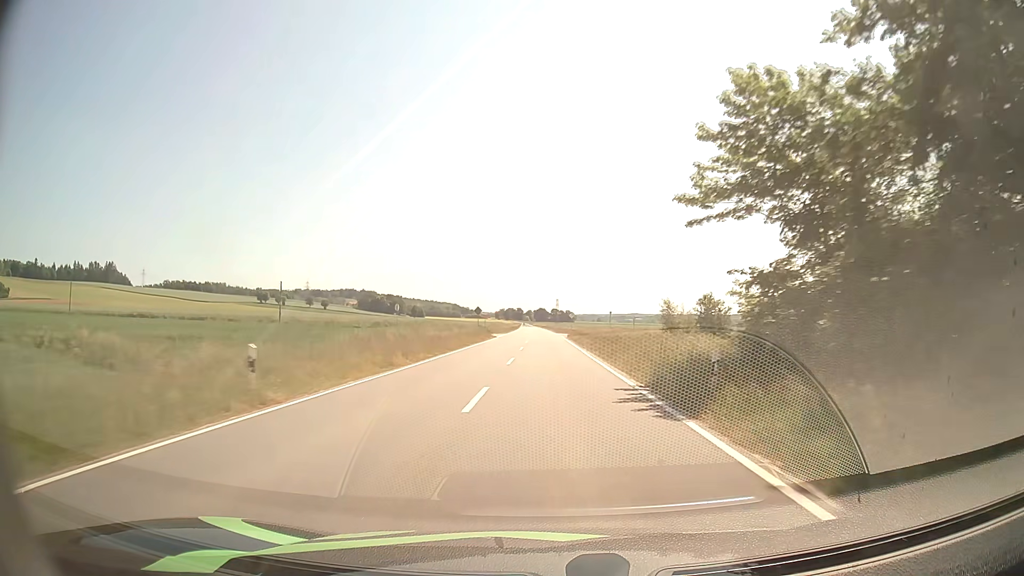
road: tertiary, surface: asphalt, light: Day
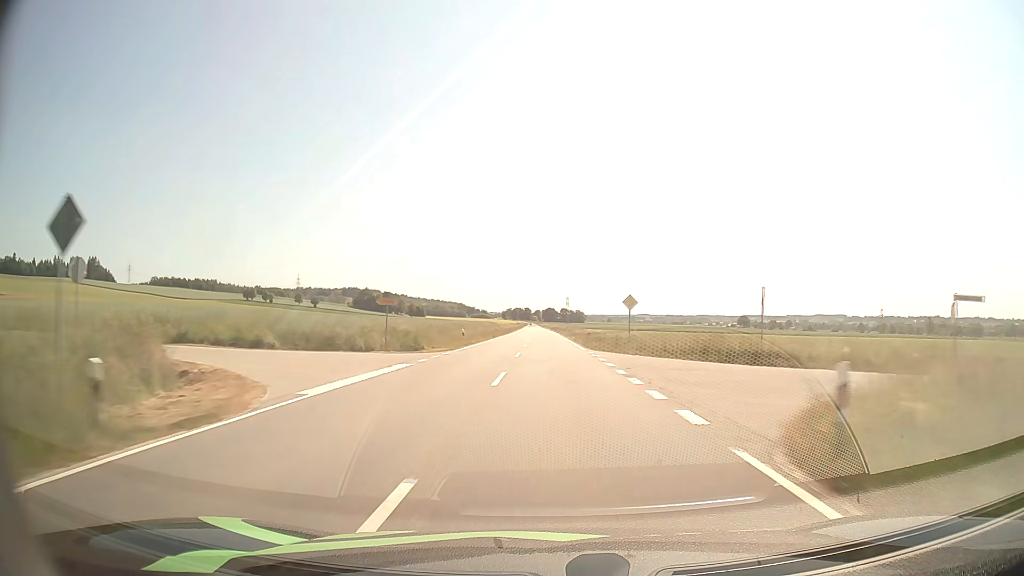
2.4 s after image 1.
(-0.4, +58.1) m; -1°
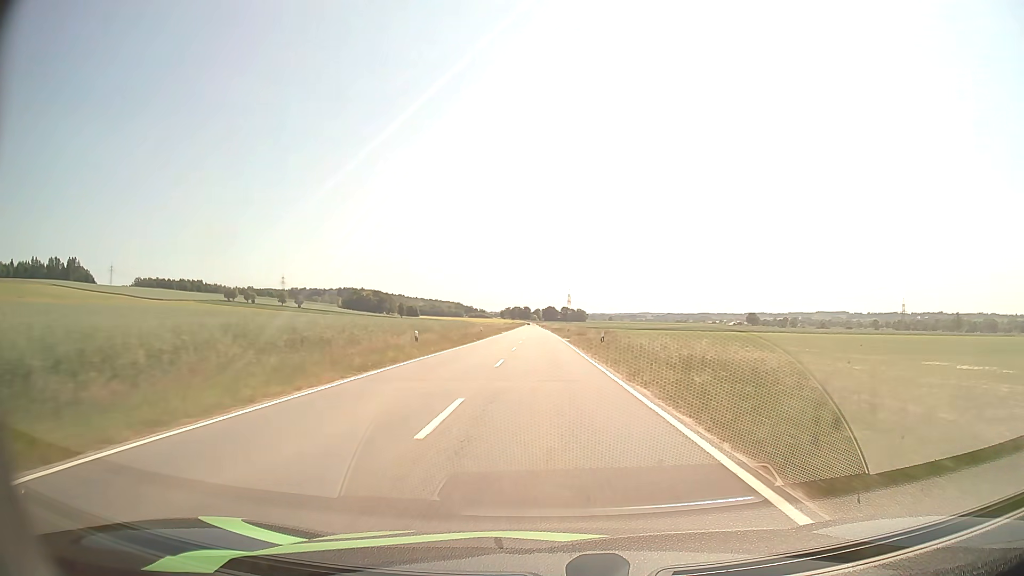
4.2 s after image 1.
(0.0, +43.6) m; 0°
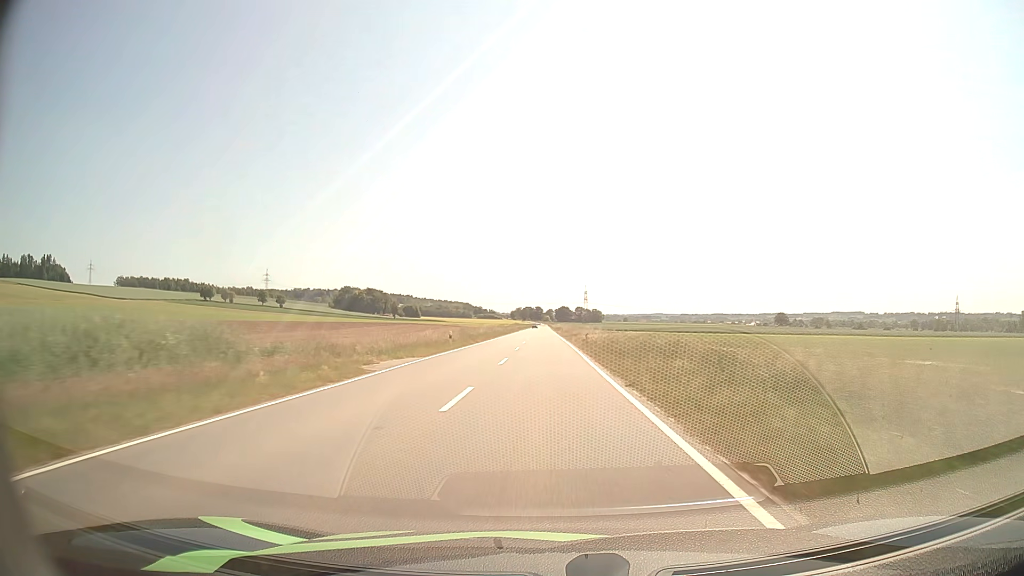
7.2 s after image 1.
(-0.6, +72.5) m; -1°
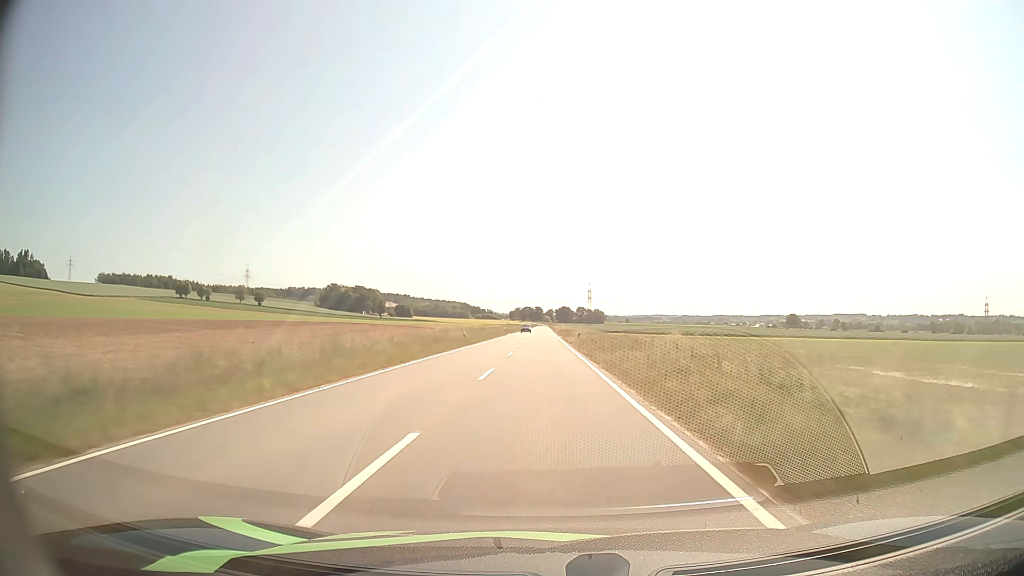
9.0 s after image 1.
(-0.1, +43.6) m; 0°
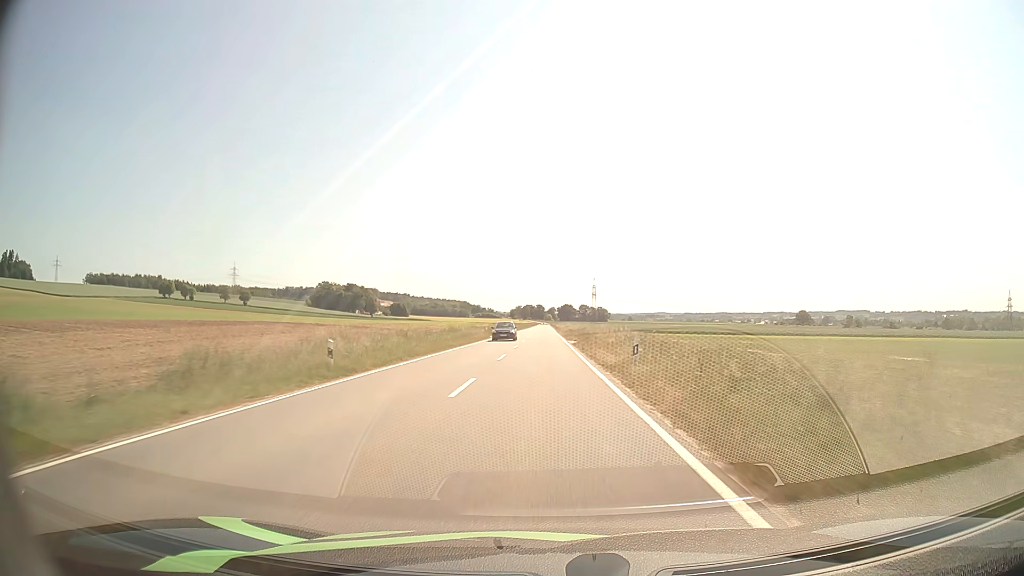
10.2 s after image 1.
(0.0, +29.2) m; 0°
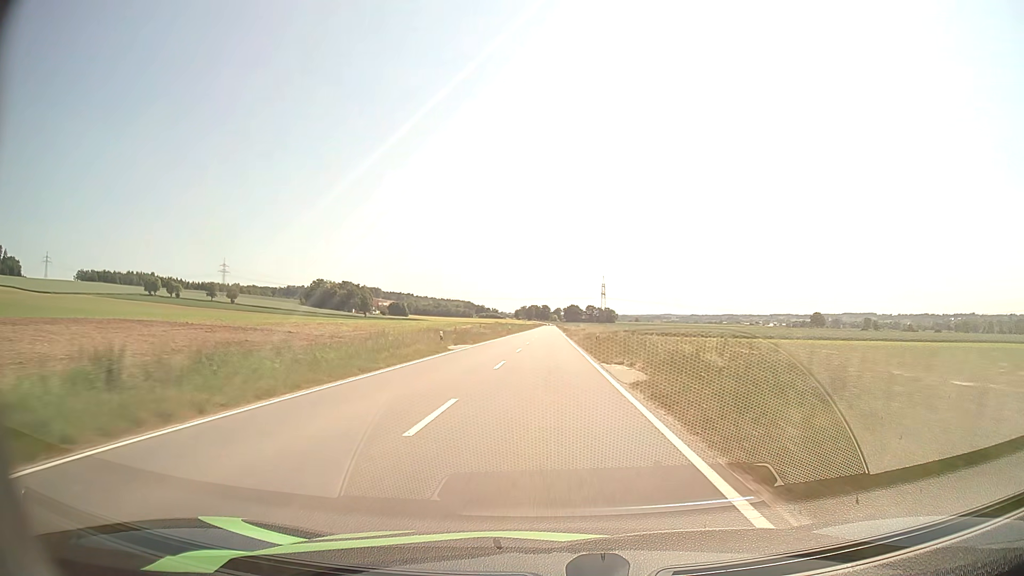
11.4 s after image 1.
(-0.1, +29.3) m; 0°
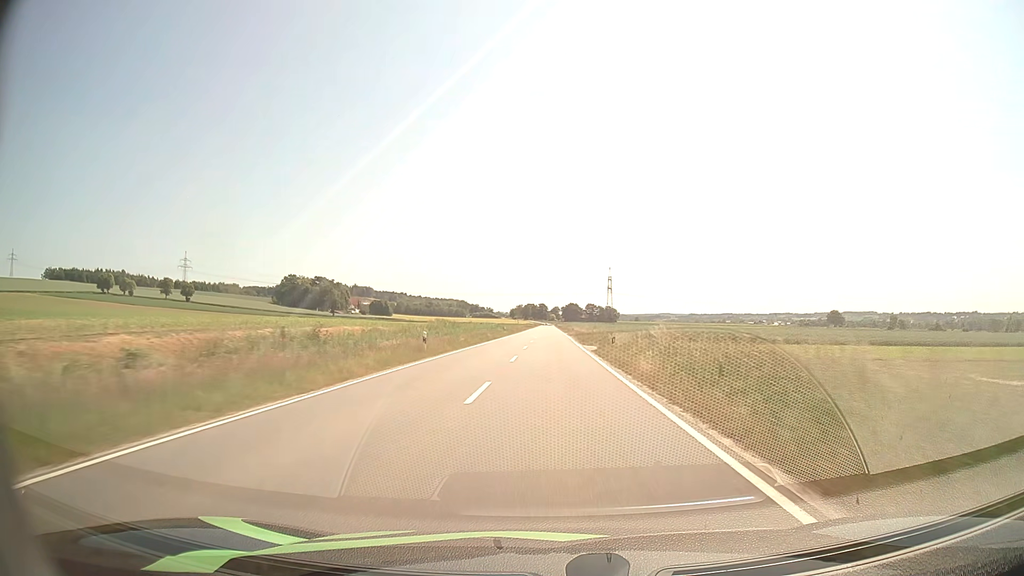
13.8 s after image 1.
(0.0, +58.8) m; 0°
(0, +10) (0, +20) (0, +30) (0, +40) (0, +50) (0, +60) (0, +70) (0, +80) (0, +90) (0, +100) m
